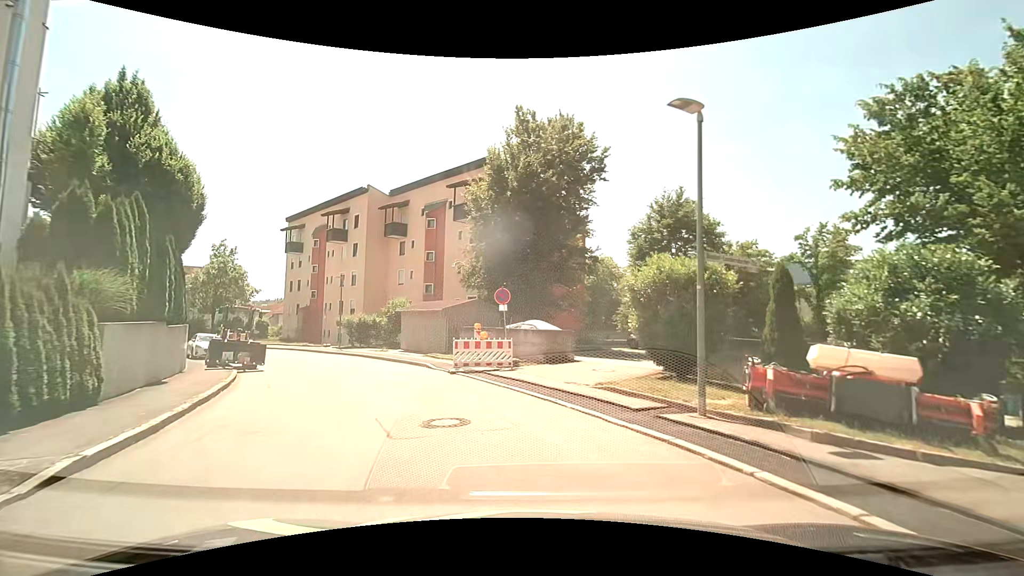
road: residential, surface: asphalt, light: Day
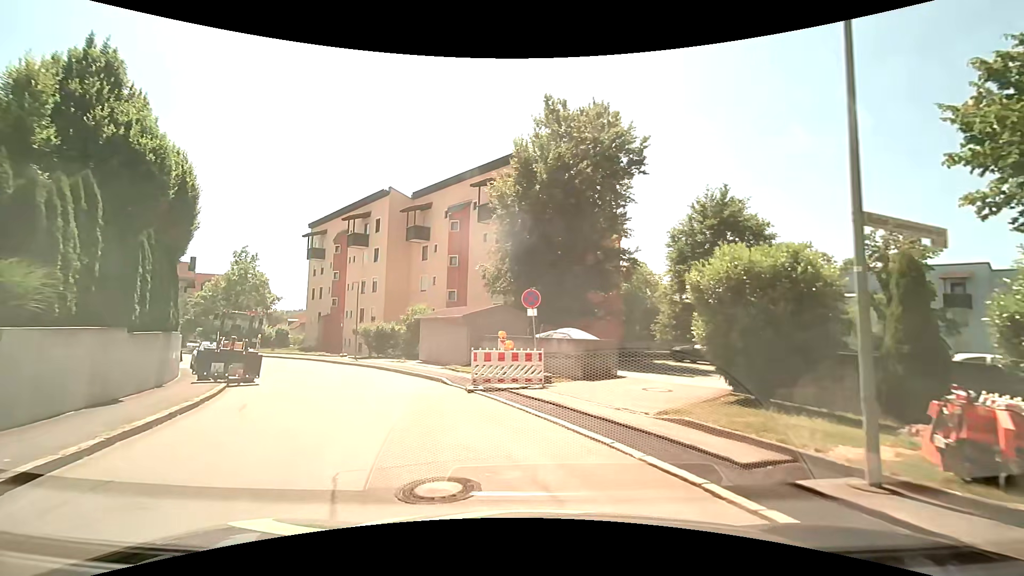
(-0.1, +3.0) m; -5°
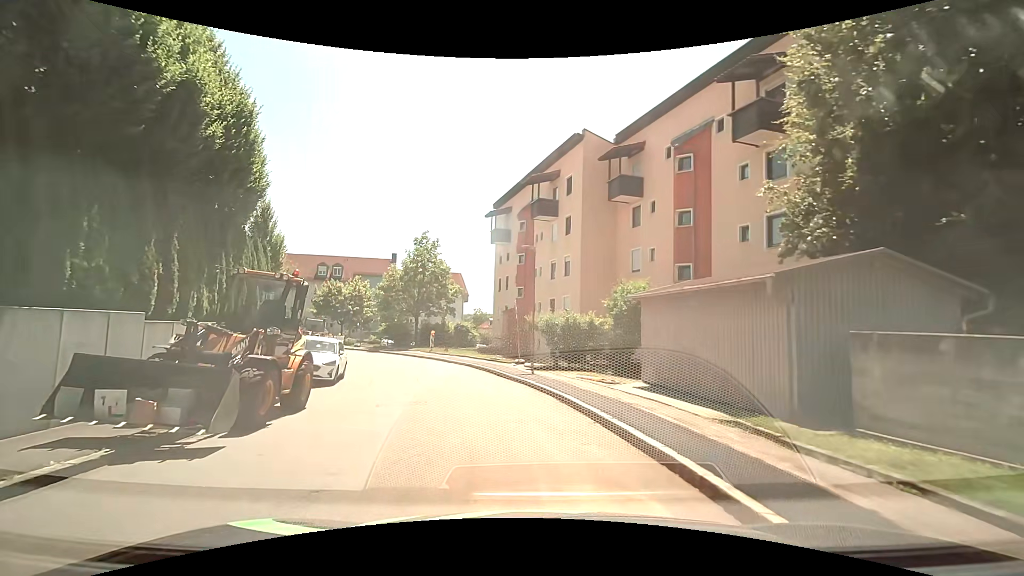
(-2.4, +13.7) m; -22°
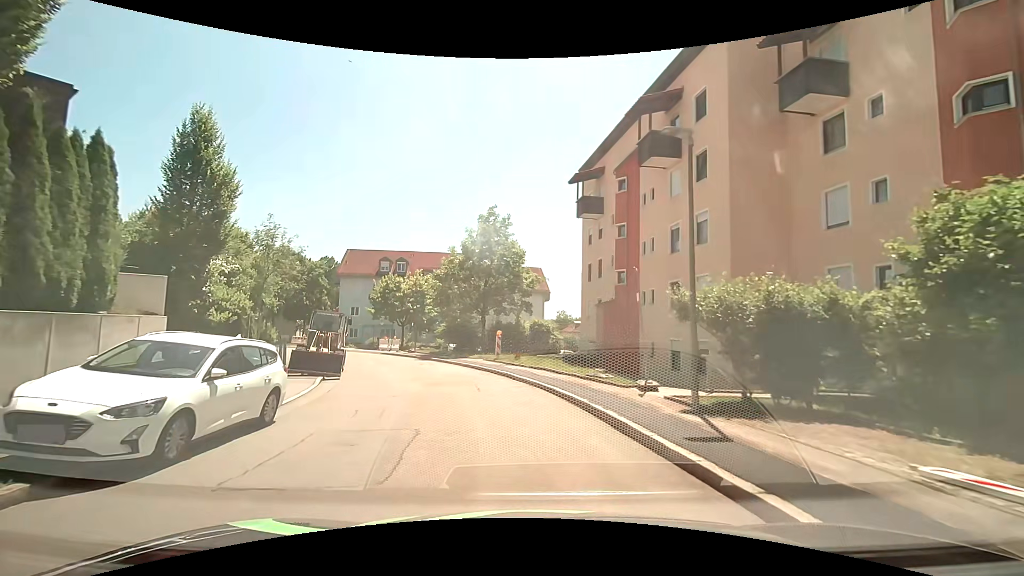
(-1.0, +11.4) m; -11°
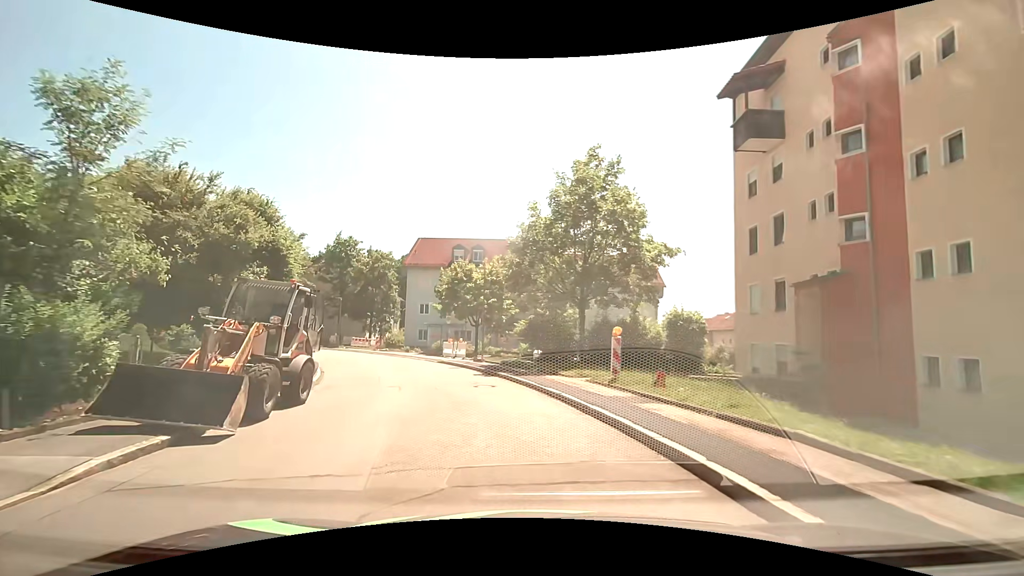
(-1.0, +12.7) m; -10°
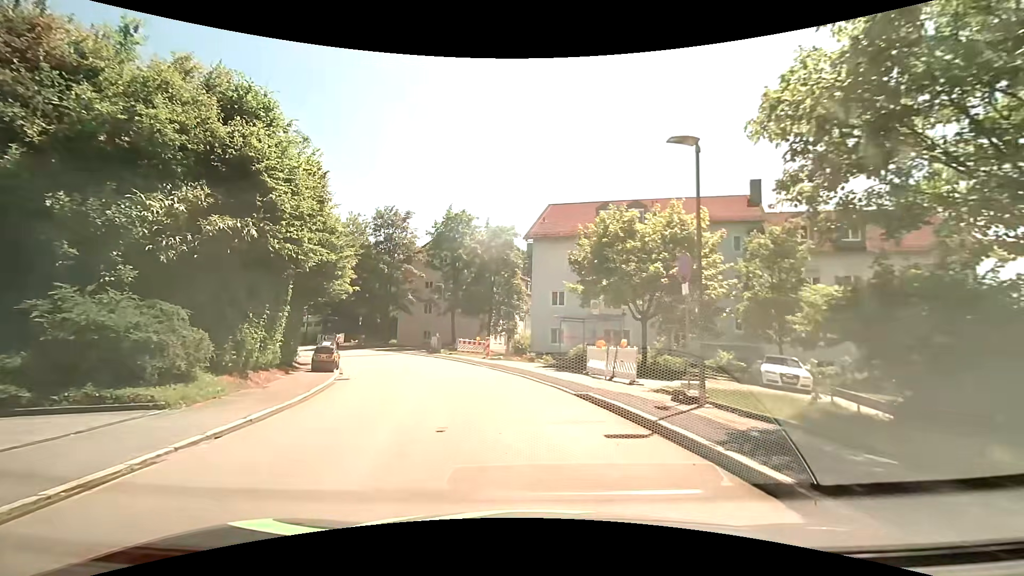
(-2.2, +17.1) m; -16°
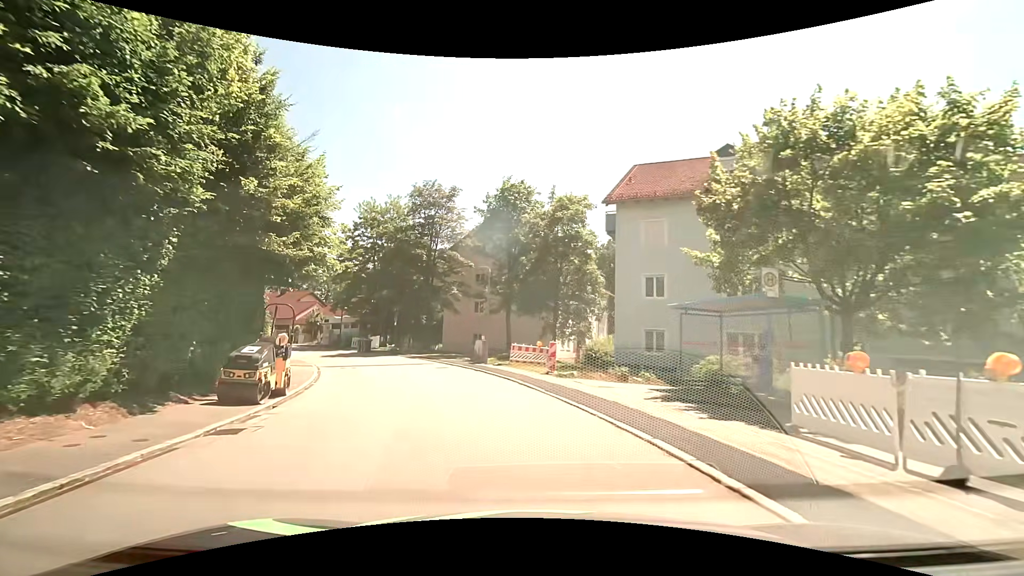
(-0.6, +10.7) m; -7°
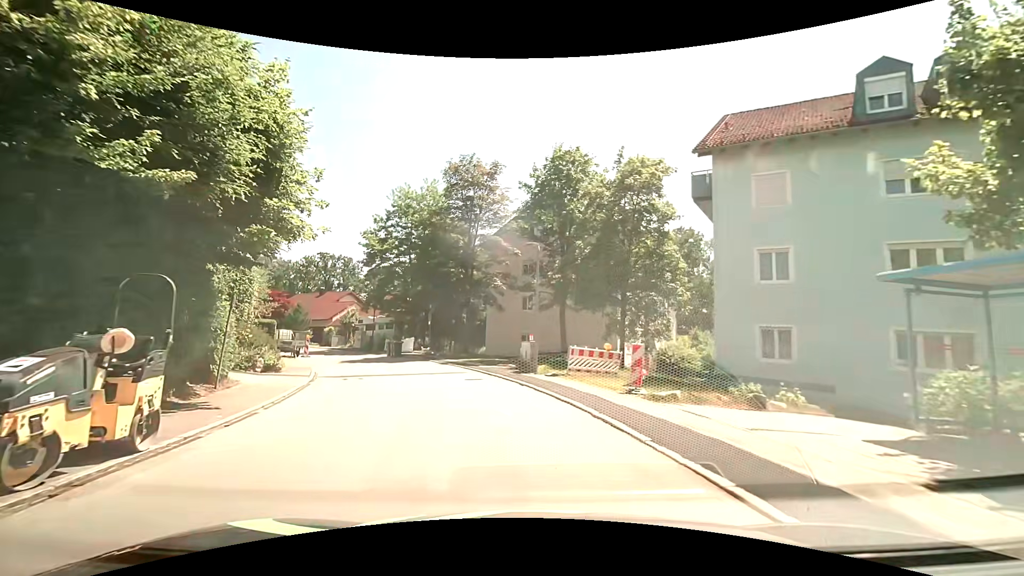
(-0.3, +6.6) m; -5°
